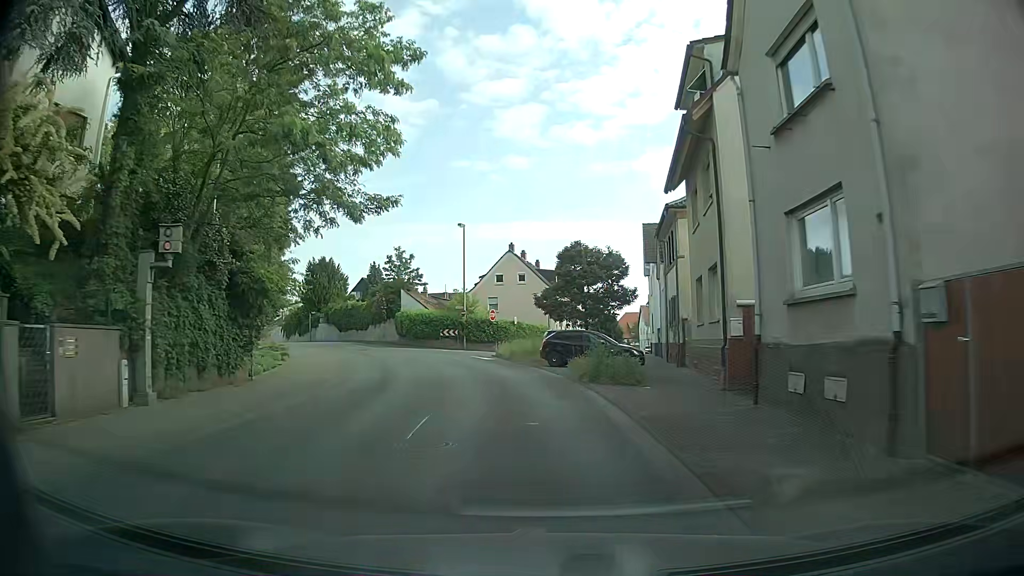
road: secondary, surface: asphalt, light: Day
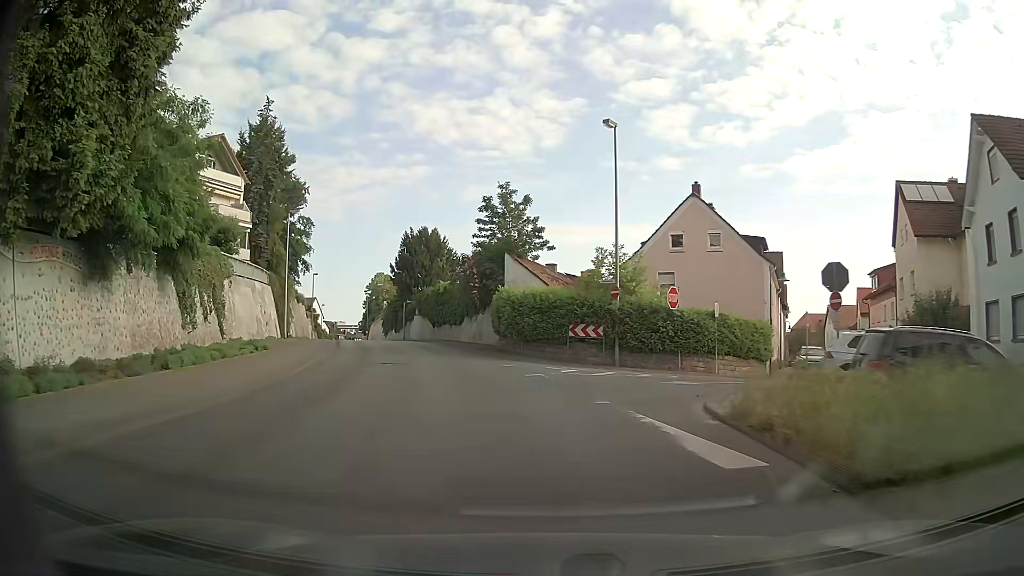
(-2.9, +27.3) m; -12°
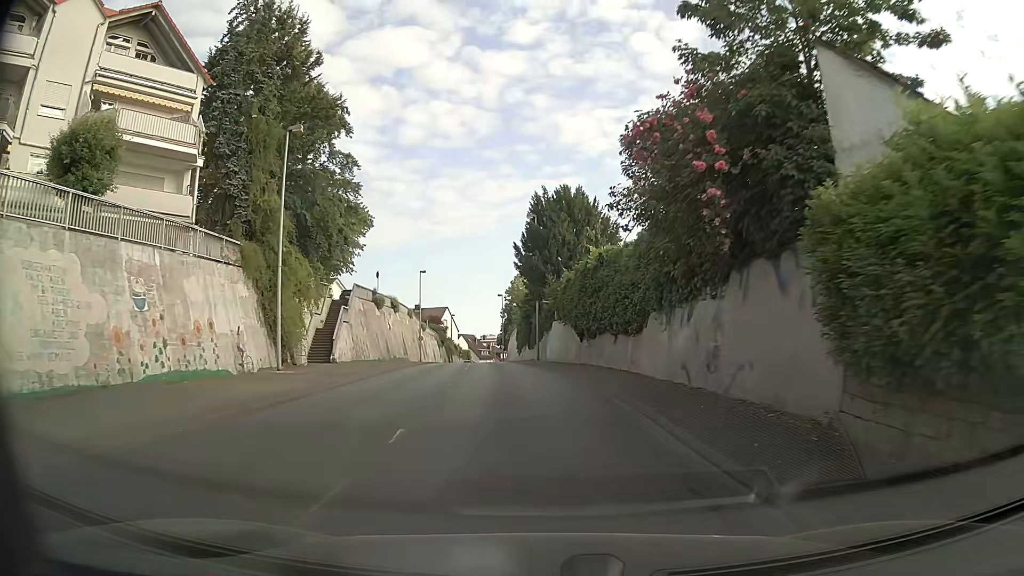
(-3.9, +27.3) m; -14°
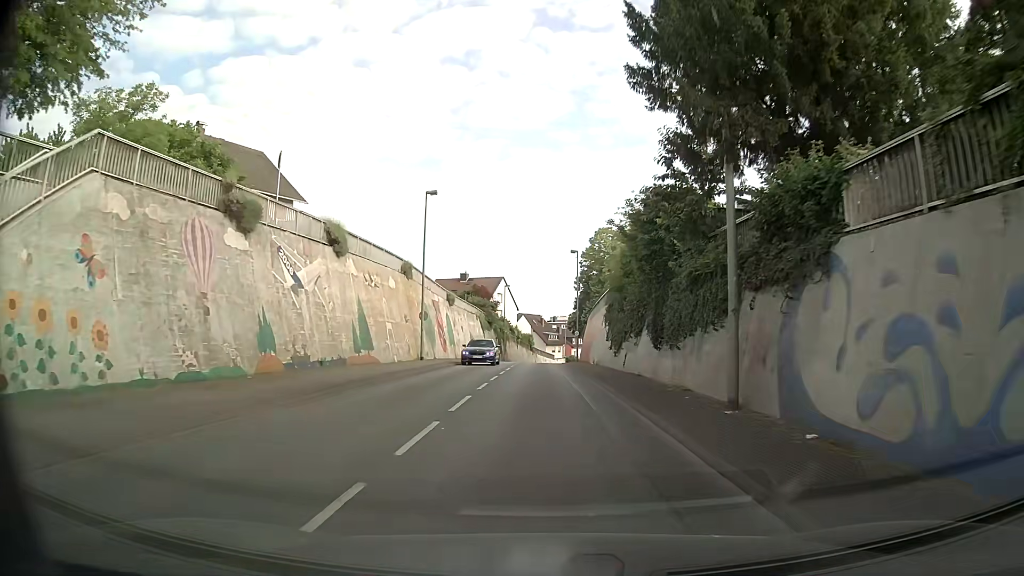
(-2.6, +35.8) m; -6°
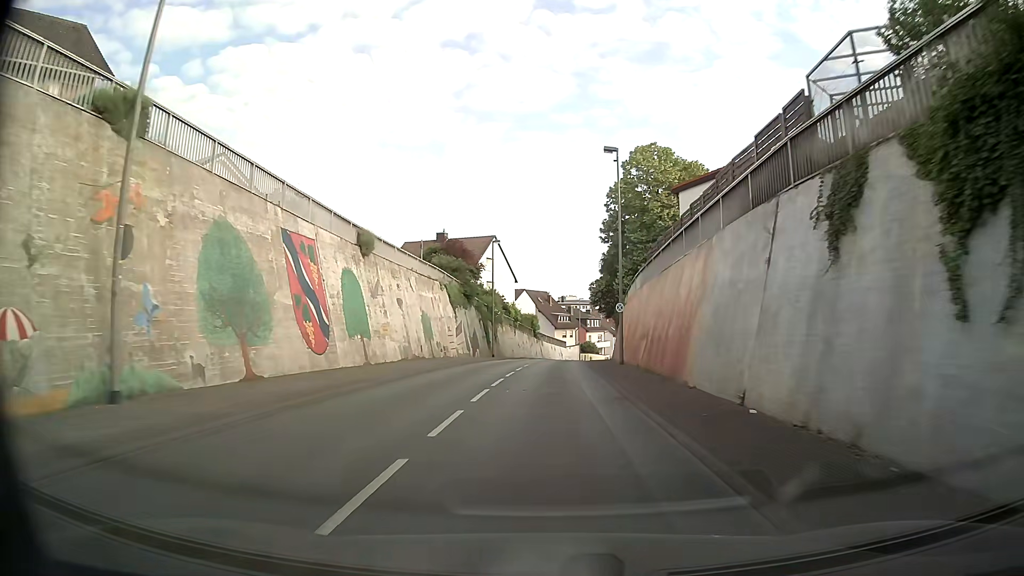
(-0.4, +30.6) m; -1°
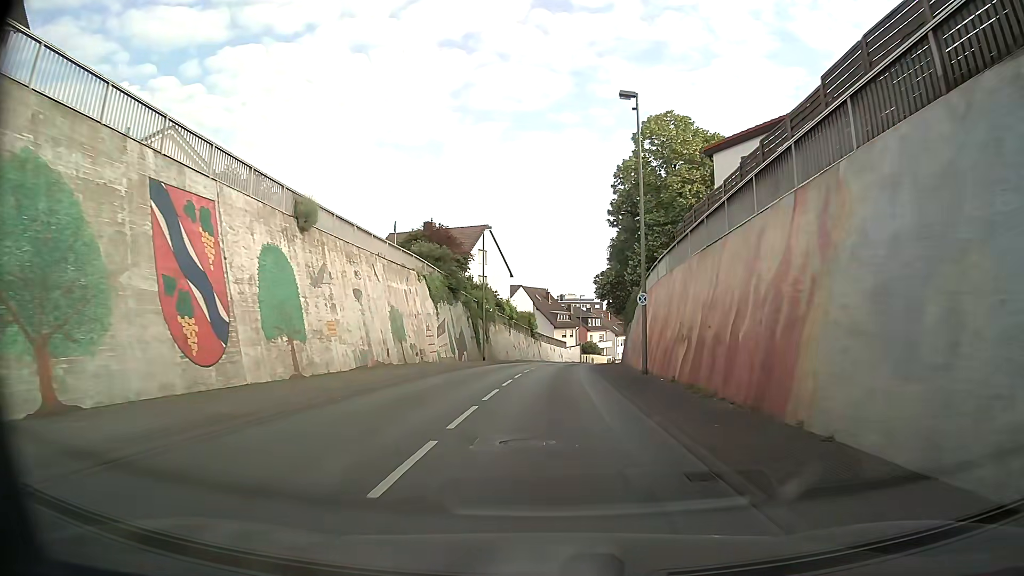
(0.0, +7.6) m; 0°
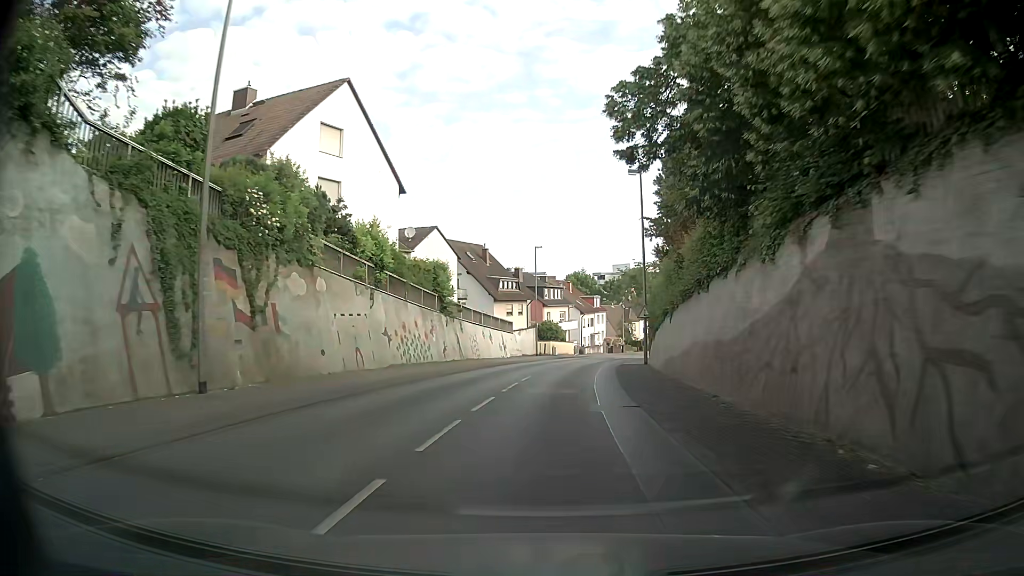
(+0.8, +38.6) m; +4°
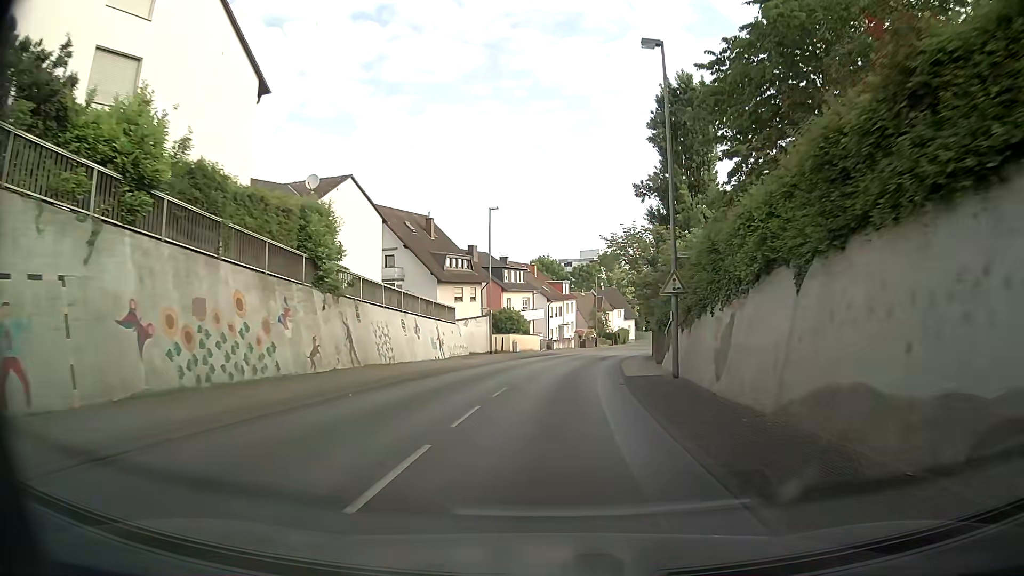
(+0.3, +15.9) m; +3°
(0, +10) (+1, +20) (+2, +30) (+3, +40) (+5, +50) (+7, +59) (+10, +69) (+13, +79) (+15, +88) (+18, +98) m
